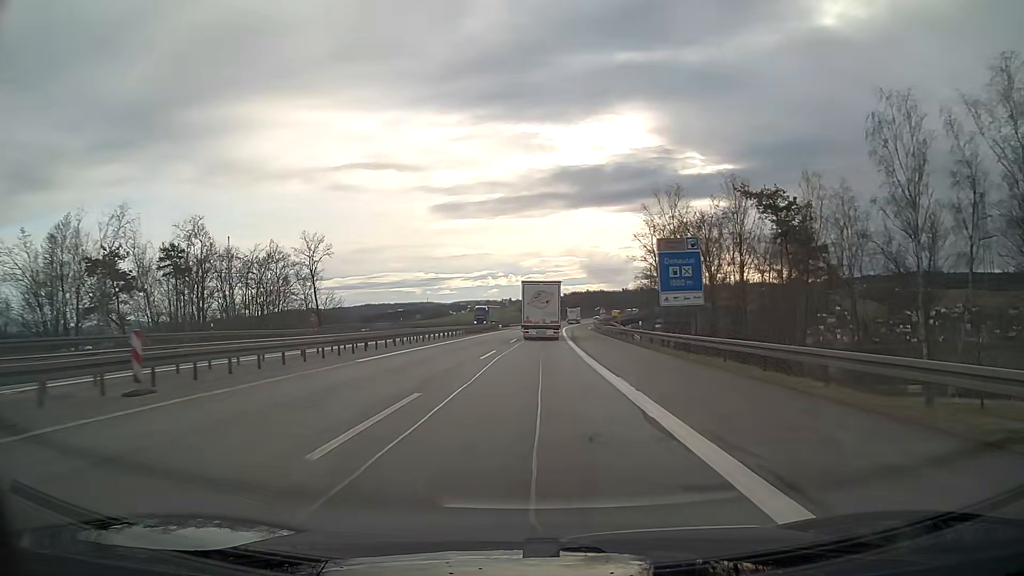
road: motorway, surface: asphalt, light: Day
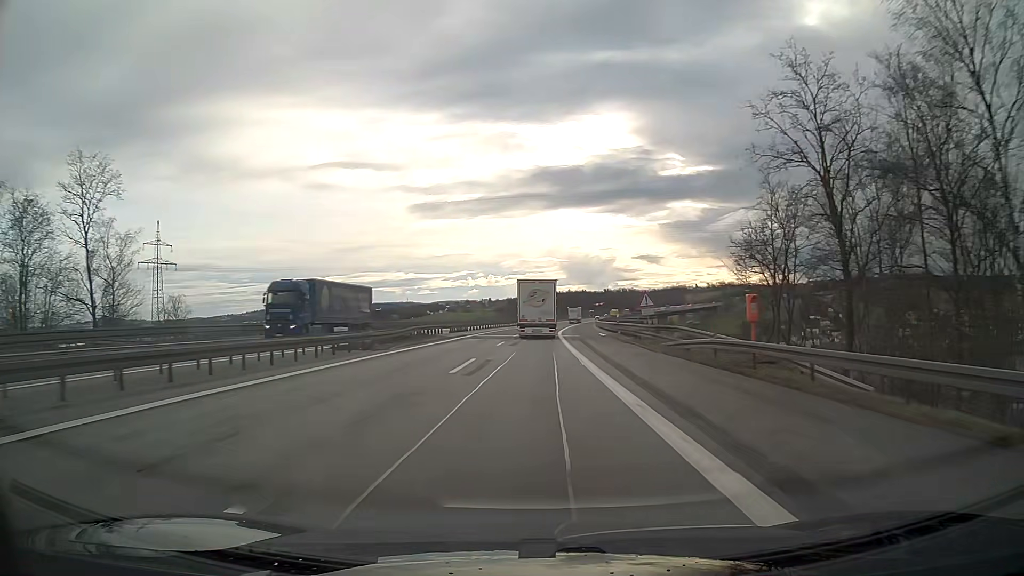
(+0.6, +43.6) m; +2°
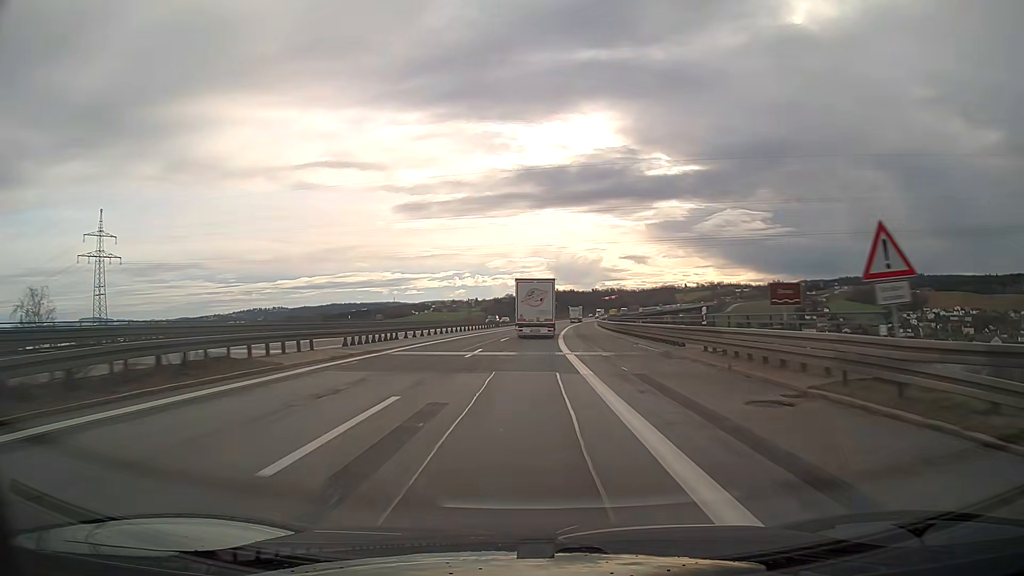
(+0.3, +29.3) m; +1°
(0, +10) (0, +20) (0, +30) (0, +40) (+1, +50) (+1, +60) (+1, +70) (+2, +80) (+3, +90) (+3, +100) m
